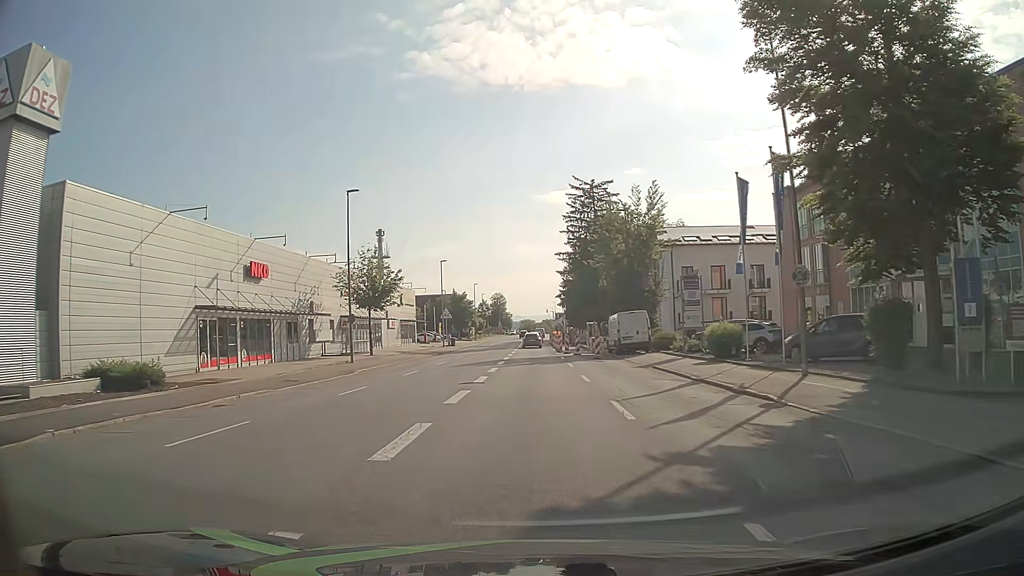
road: tertiary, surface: asphalt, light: Day
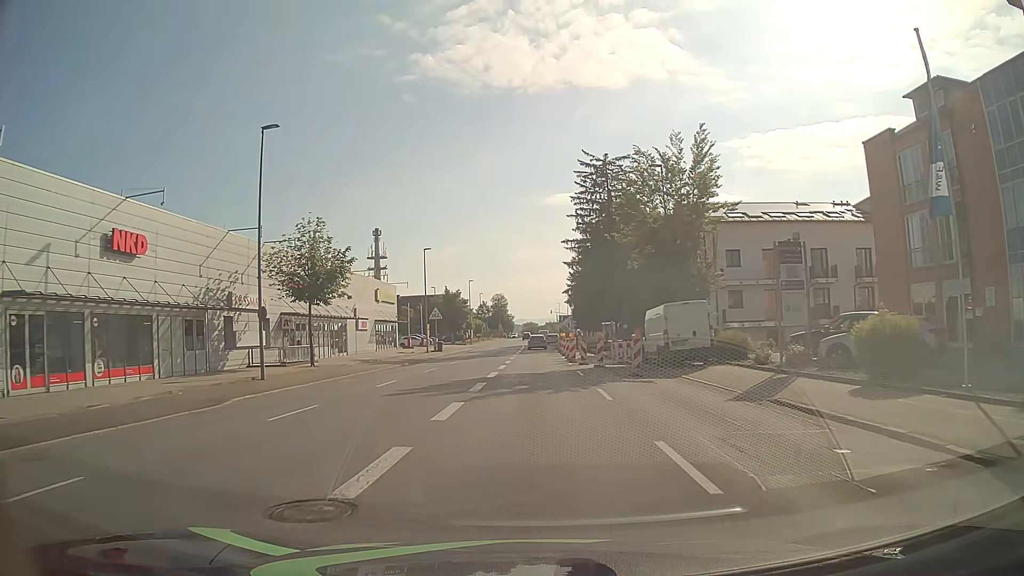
(-0.1, +14.0) m; 0°
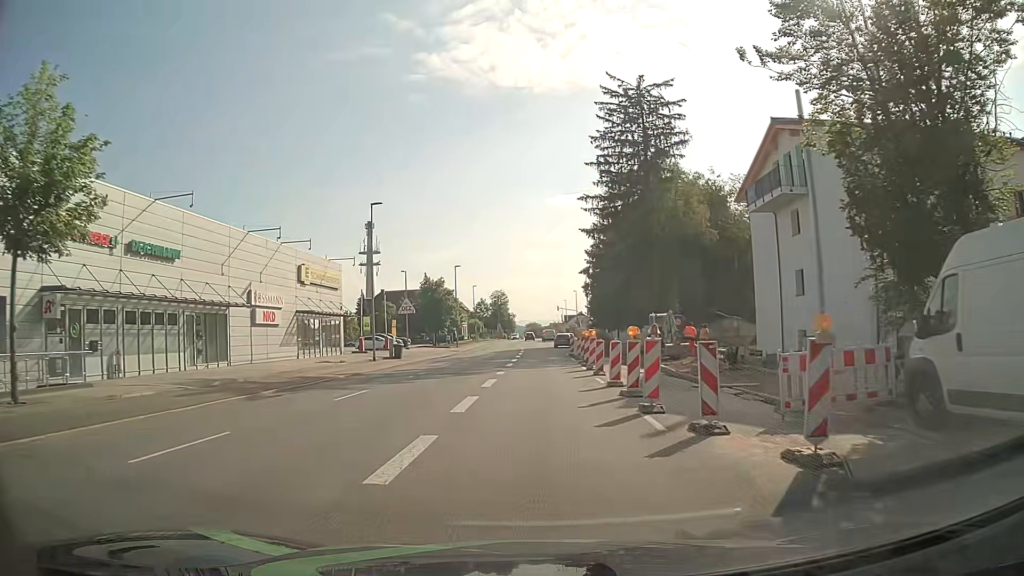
(-0.2, +23.3) m; 0°
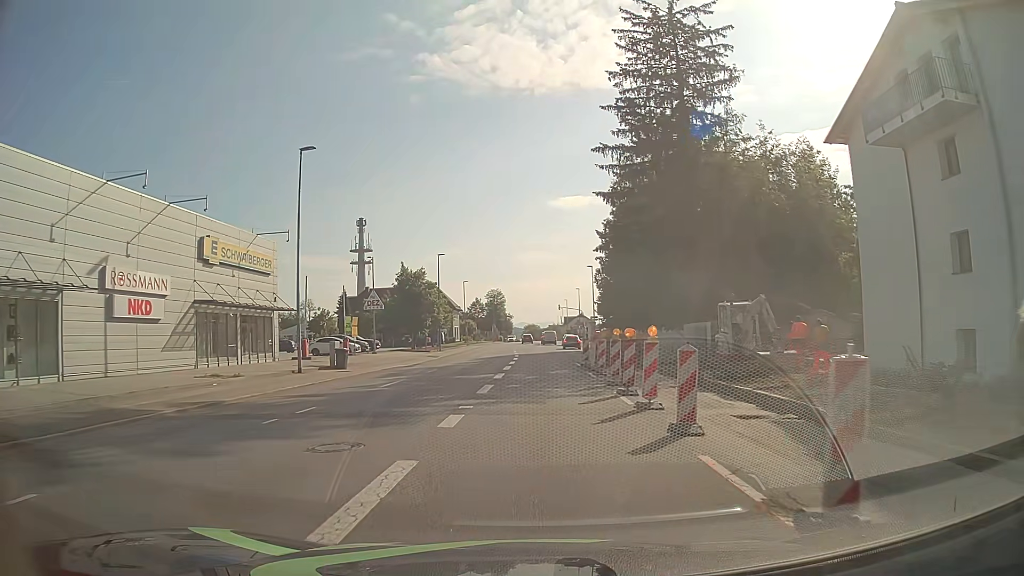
(0.0, +13.9) m; 0°
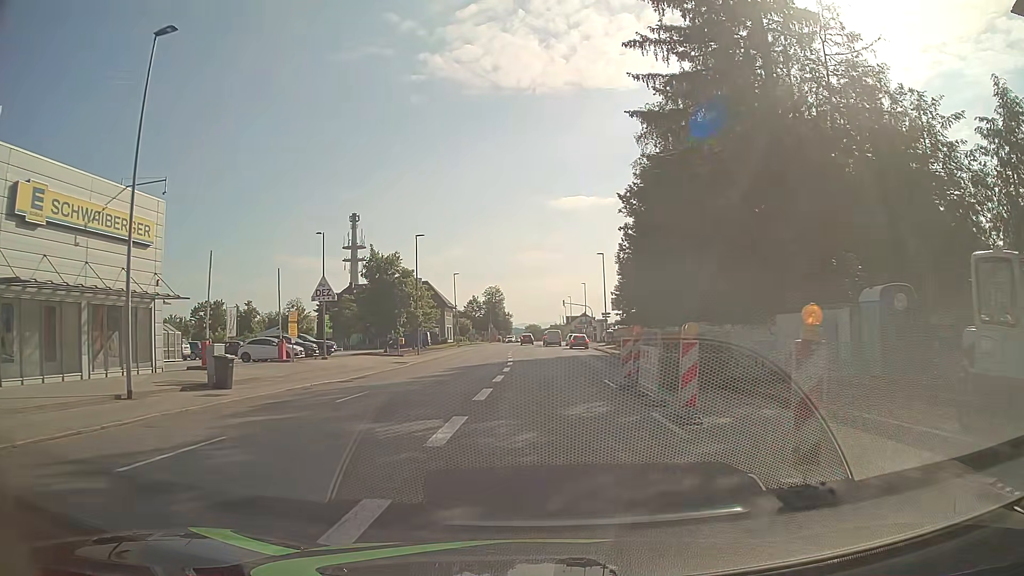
(0.0, +13.8) m; -1°
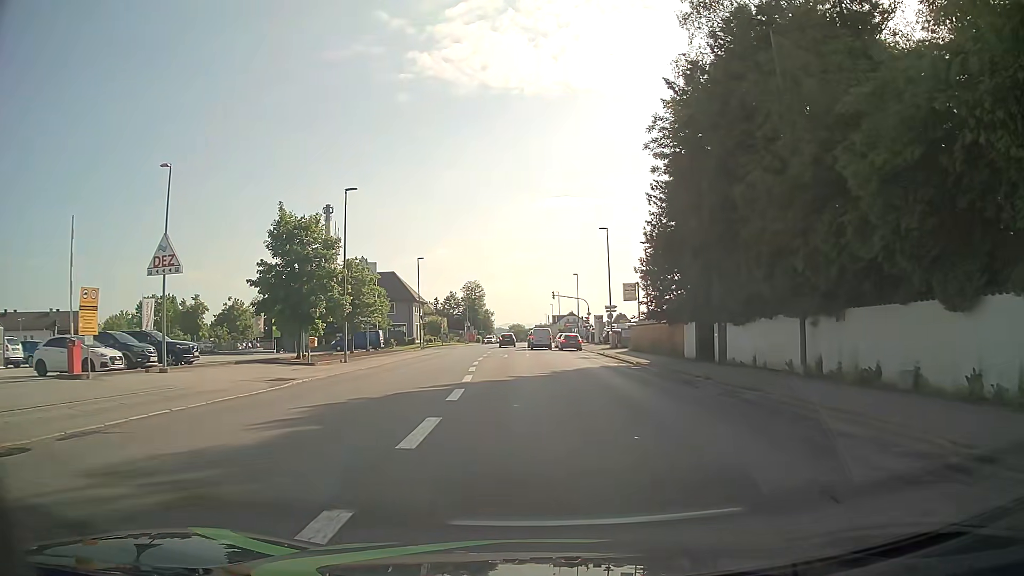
(+0.2, +18.4) m; +2°
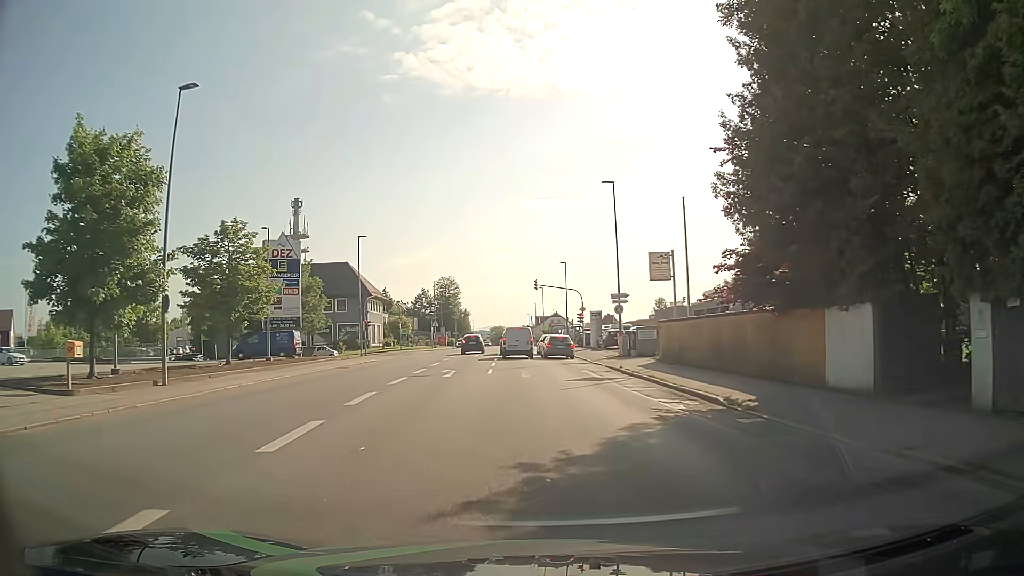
(+0.5, +18.5) m; +2°
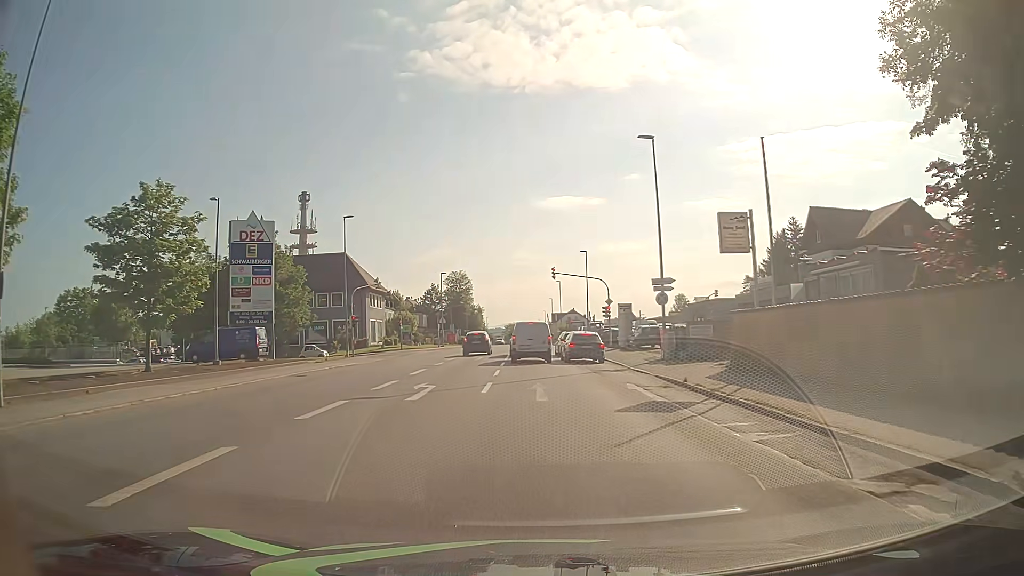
(-0.1, +8.9) m; -2°
(0, +10) (0, +20) (0, +30) (0, +40) (0, +50) (0, +60) (-1, +70) (-1, +80) (-1, +90) (-1, +100) m
